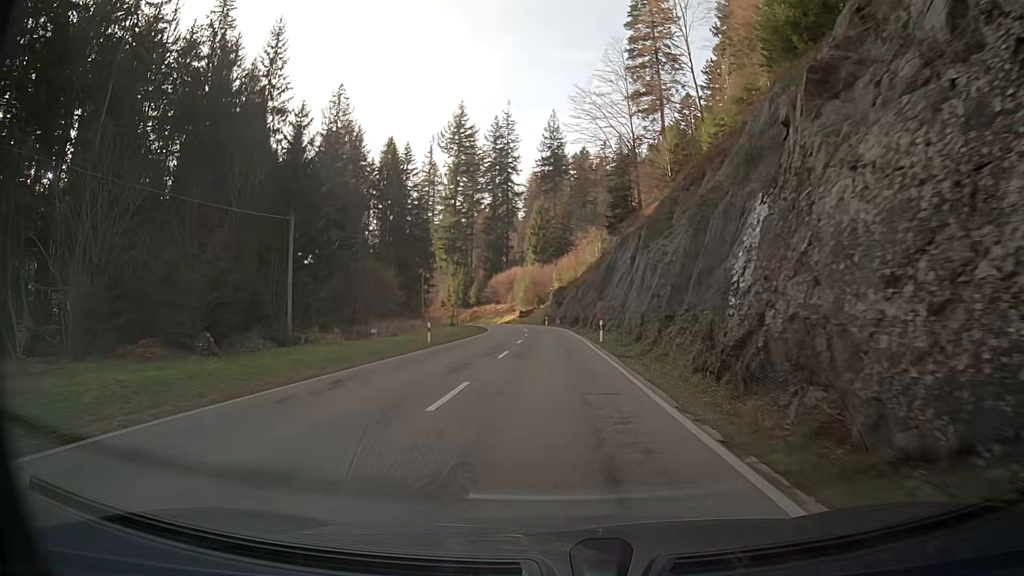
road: secondary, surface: asphalt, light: Day
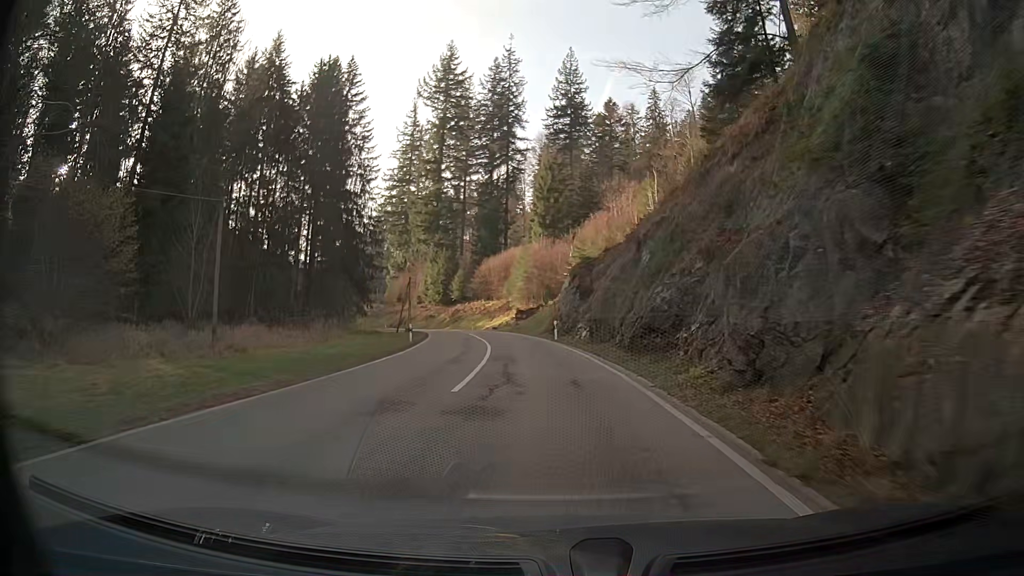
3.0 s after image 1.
(-0.3, +45.4) m; -1°
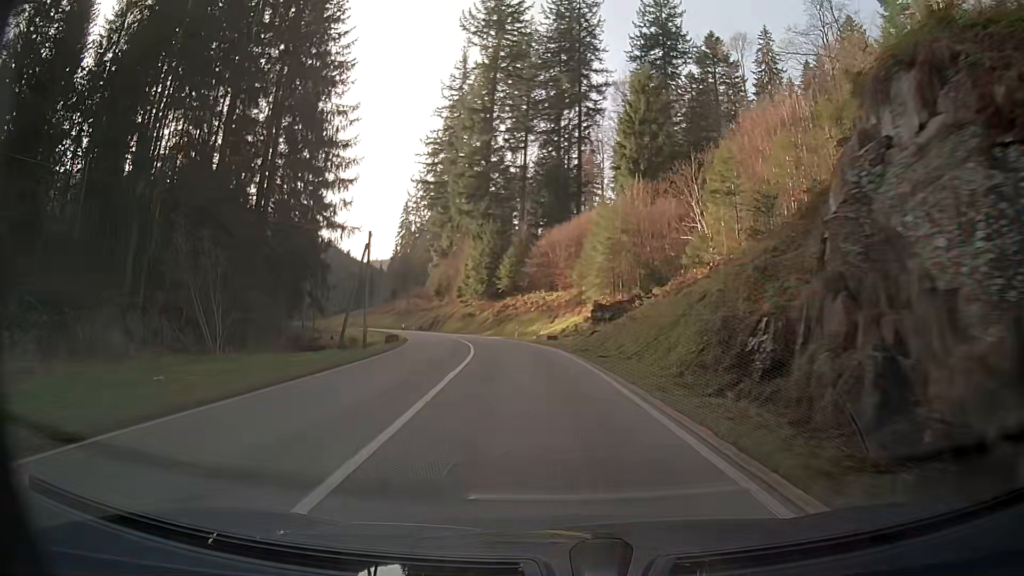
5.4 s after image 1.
(-2.1, +35.8) m; -7°
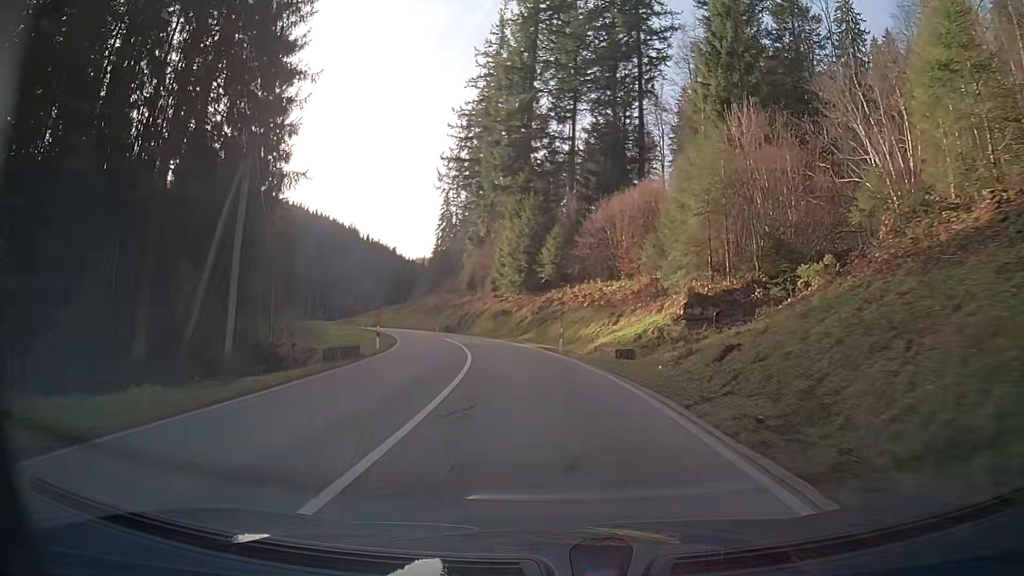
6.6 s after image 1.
(-0.7, +17.9) m; -4°
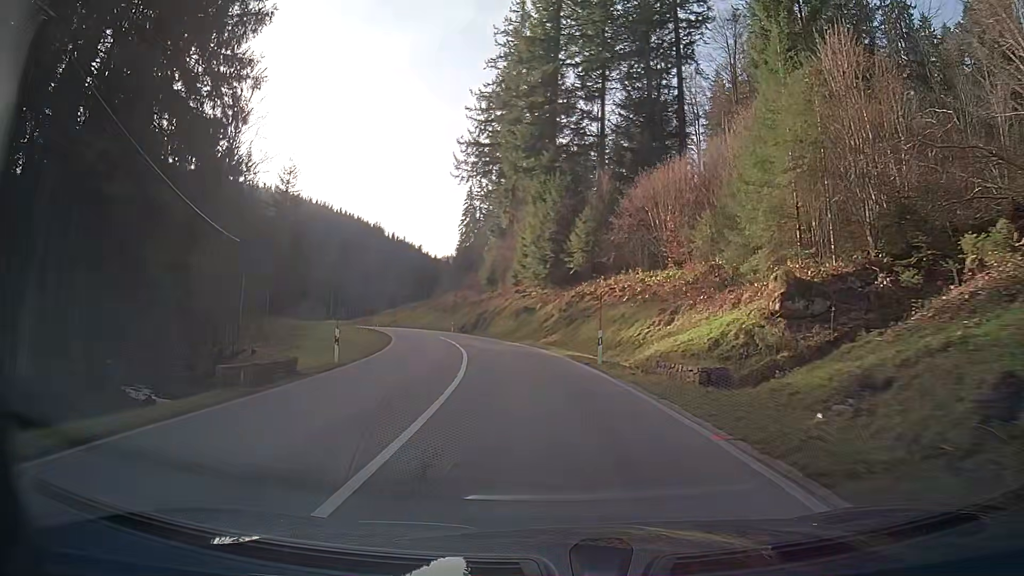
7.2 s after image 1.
(-0.2, +9.0) m; -2°
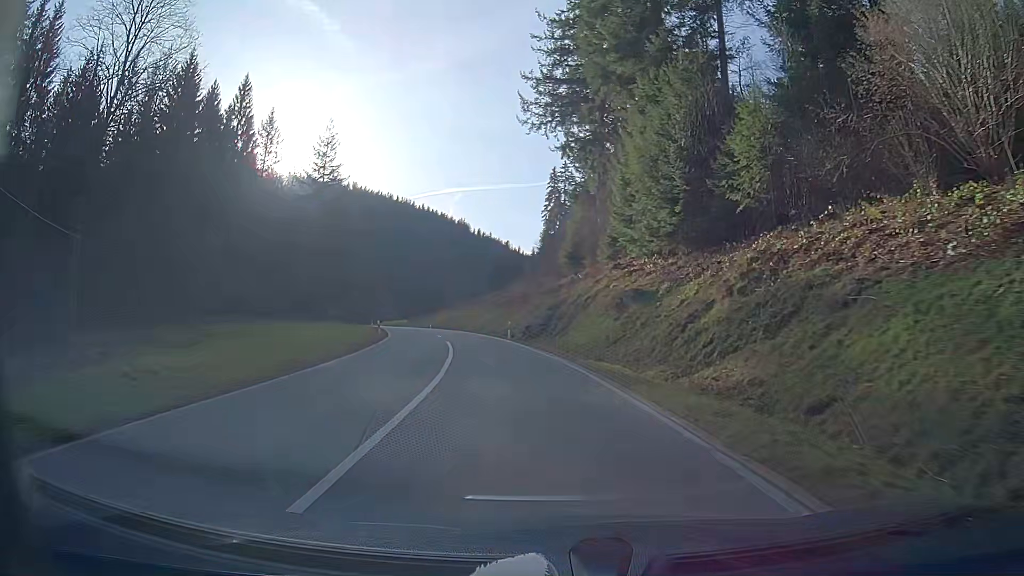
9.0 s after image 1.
(-1.4, +27.2) m; -7°
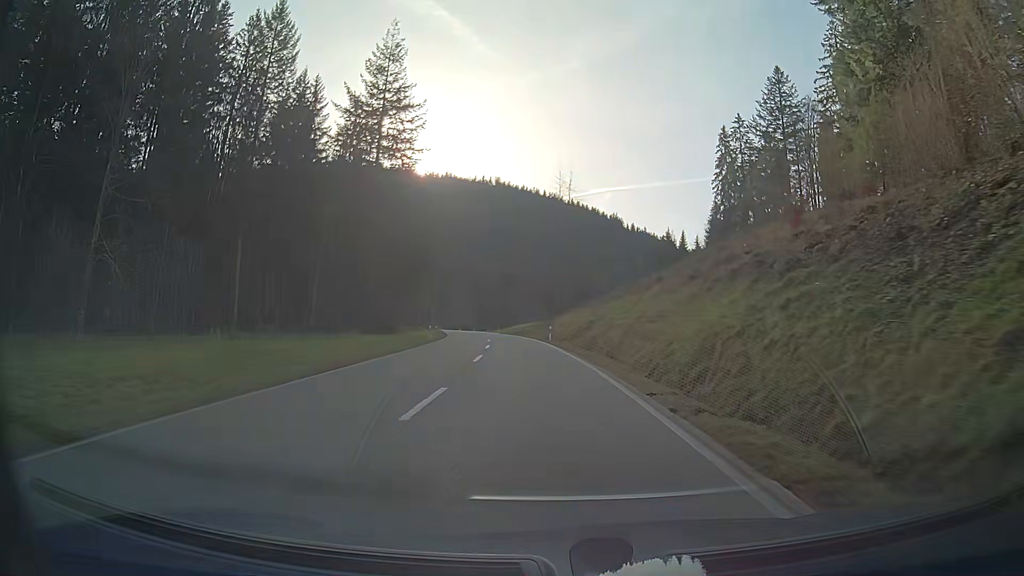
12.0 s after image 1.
(-6.1, +46.1) m; -14°
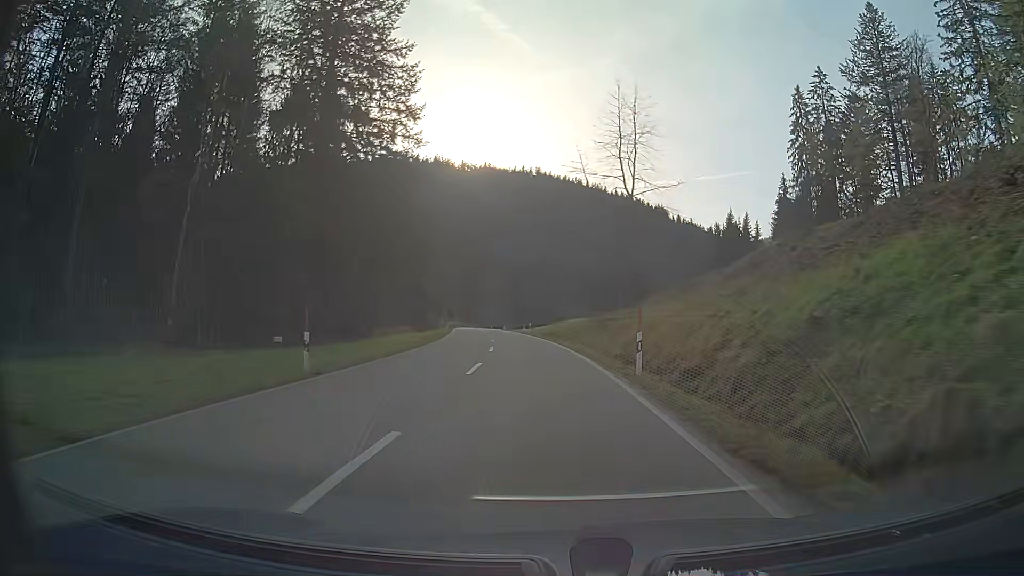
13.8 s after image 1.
(-0.8, +28.9) m; -3°
(0, +10) (0, +20) (-1, +30) (-2, +40) (-3, +50) (-4, +60) (-5, +70) (-6, +80) (-7, +90) (-8, +100) m
